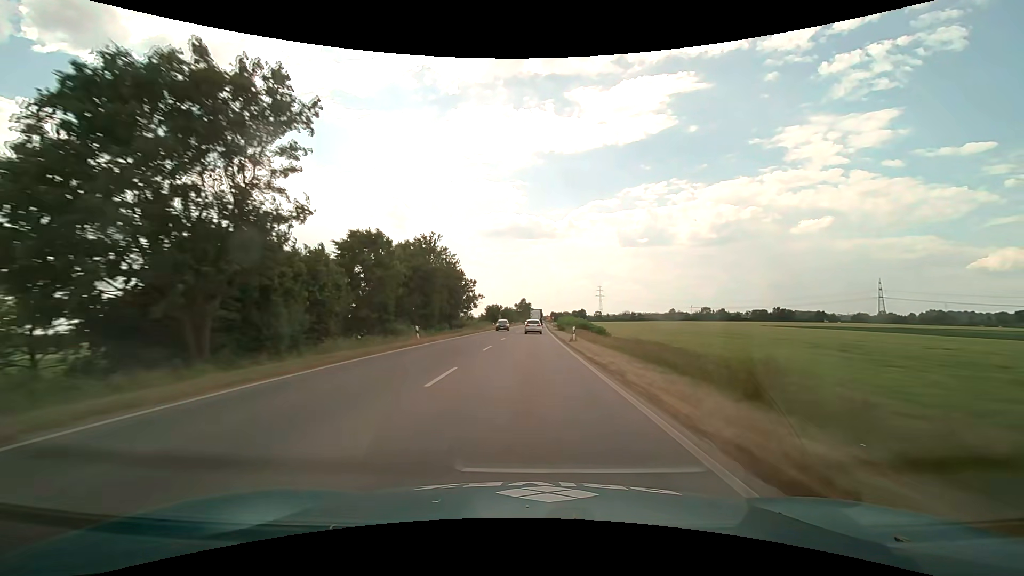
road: primary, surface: asphalt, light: Day
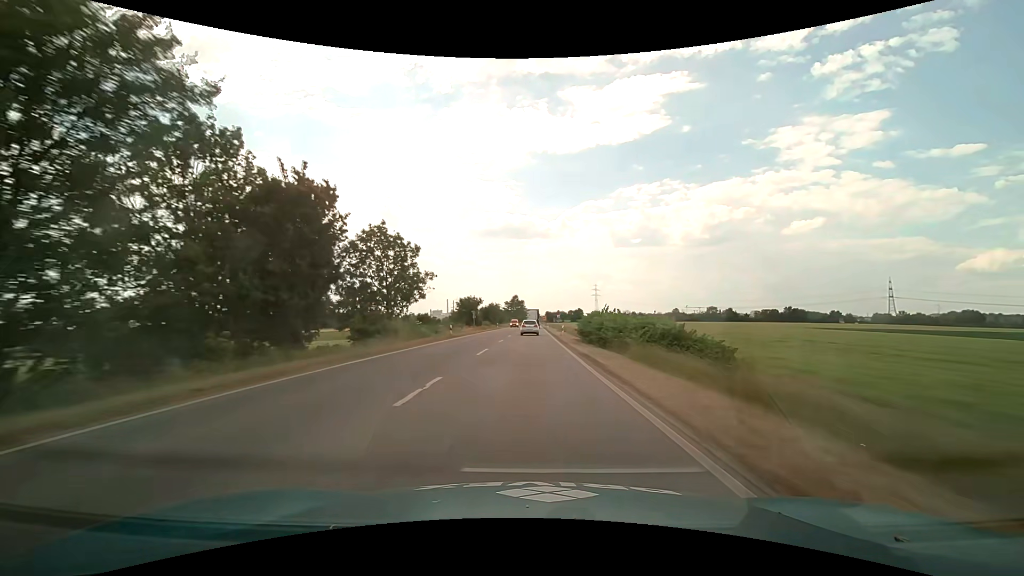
(+0.3, +38.4) m; +1°
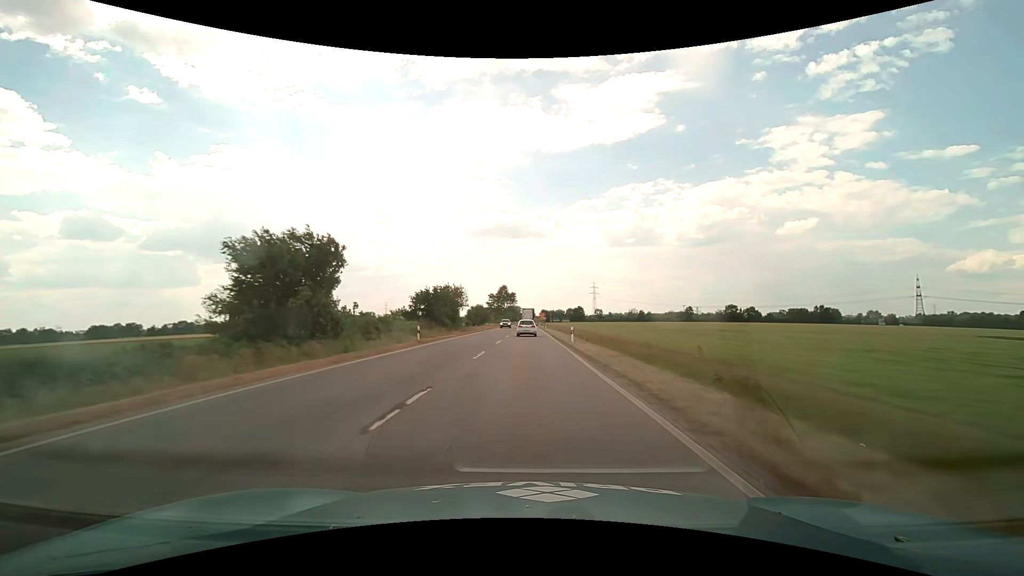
(+0.5, +62.2) m; +1°
(0, +10) (0, +20) (0, +30) (0, +40) (0, +50) (0, +60) (0, +70) (0, +80) (0, +90) (0, +100) m
